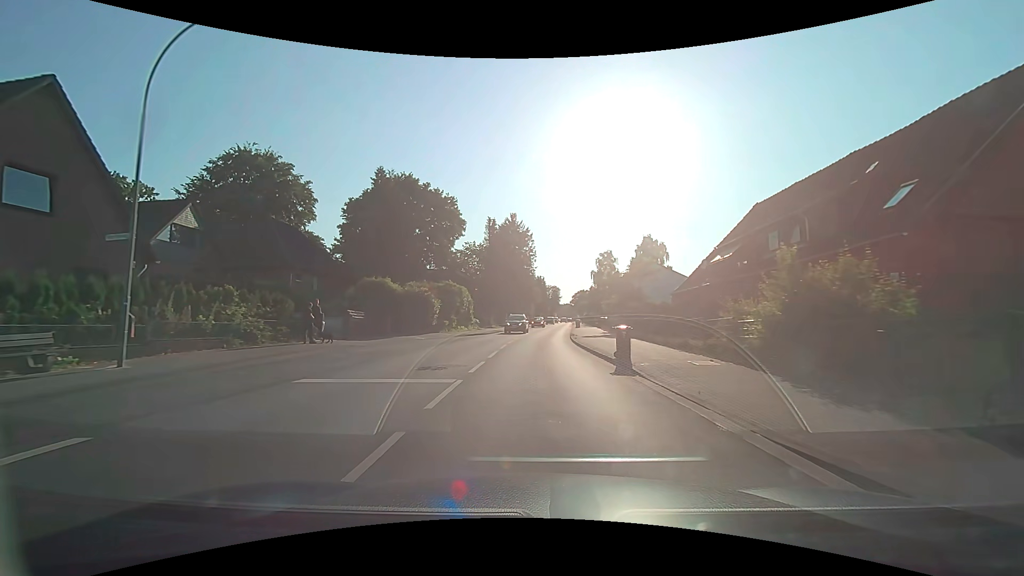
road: secondary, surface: asphalt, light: Day
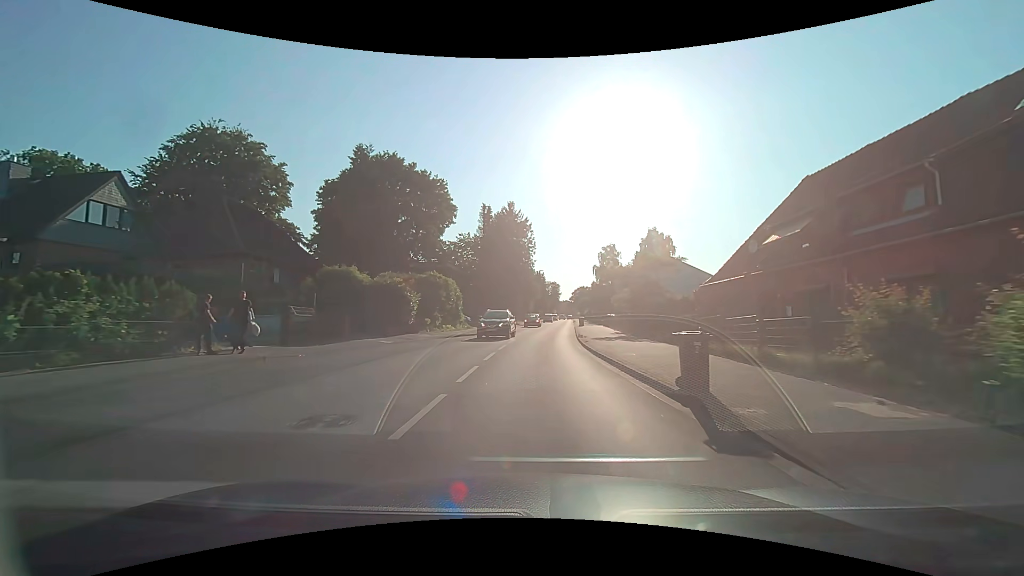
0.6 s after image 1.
(0.0, +6.5) m; 0°
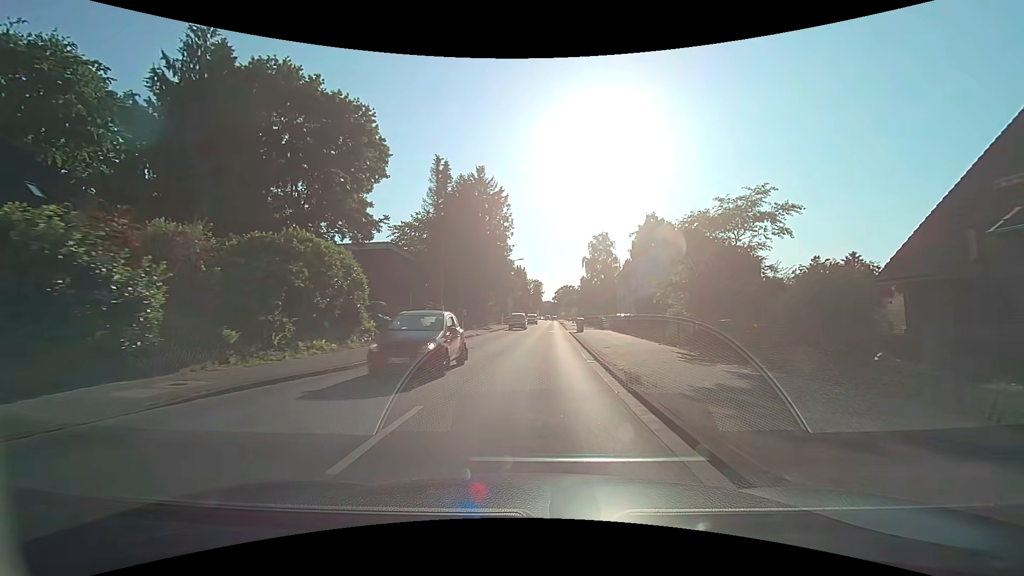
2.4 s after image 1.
(+0.3, +19.0) m; +2°
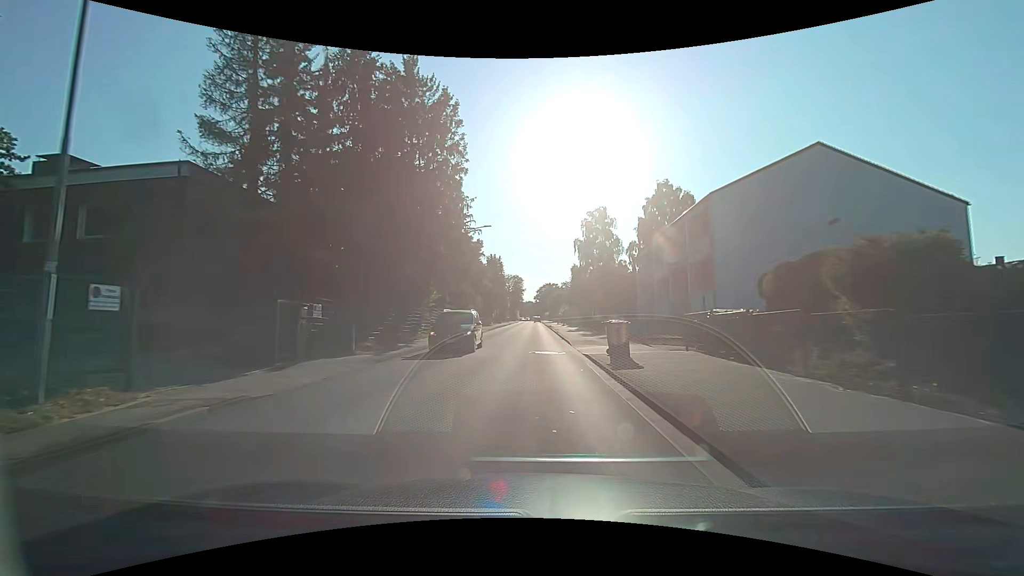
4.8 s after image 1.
(+0.7, +25.5) m; +3°
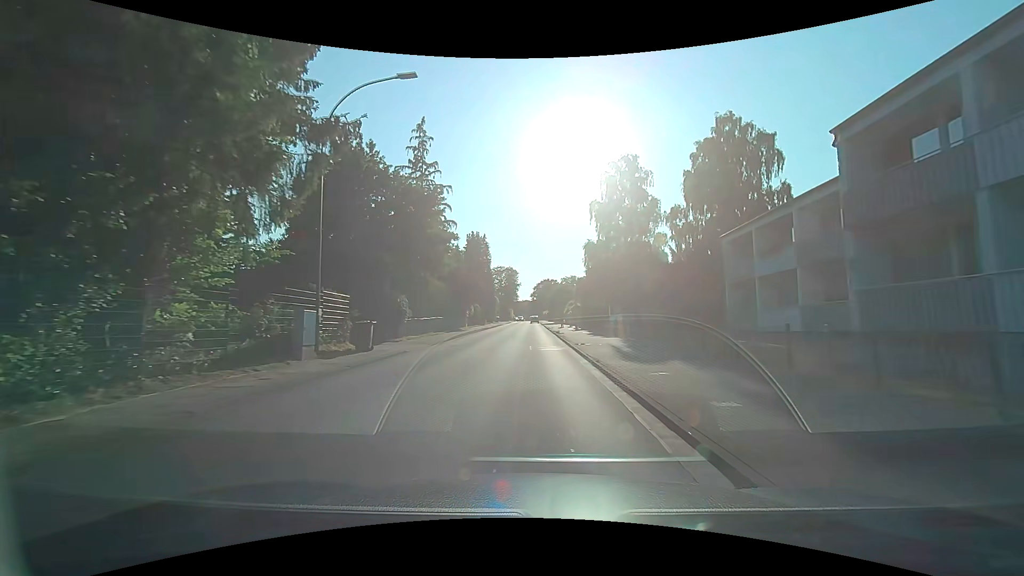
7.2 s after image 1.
(0.0, +26.7) m; 0°
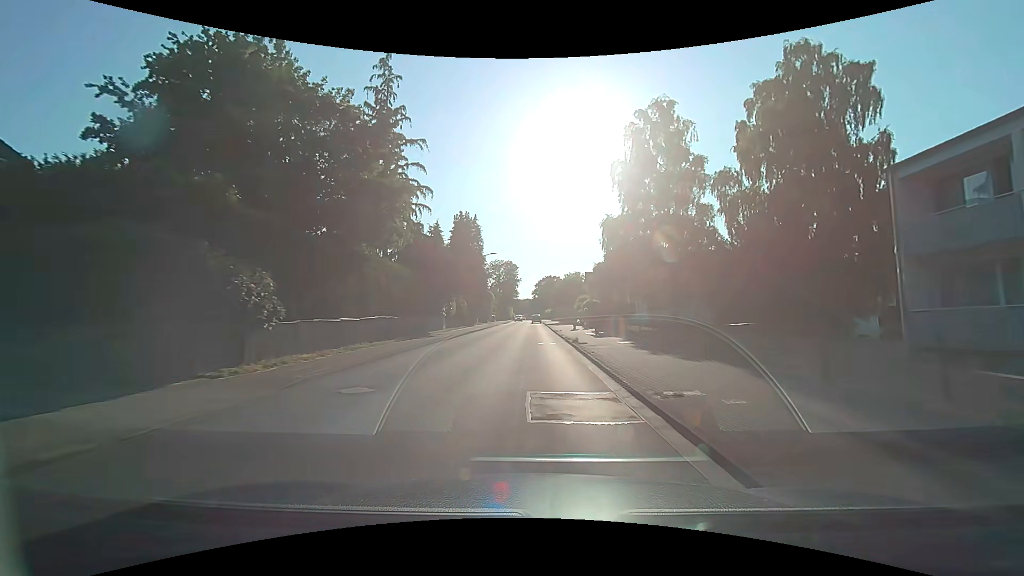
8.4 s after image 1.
(-0.1, +13.9) m; 0°
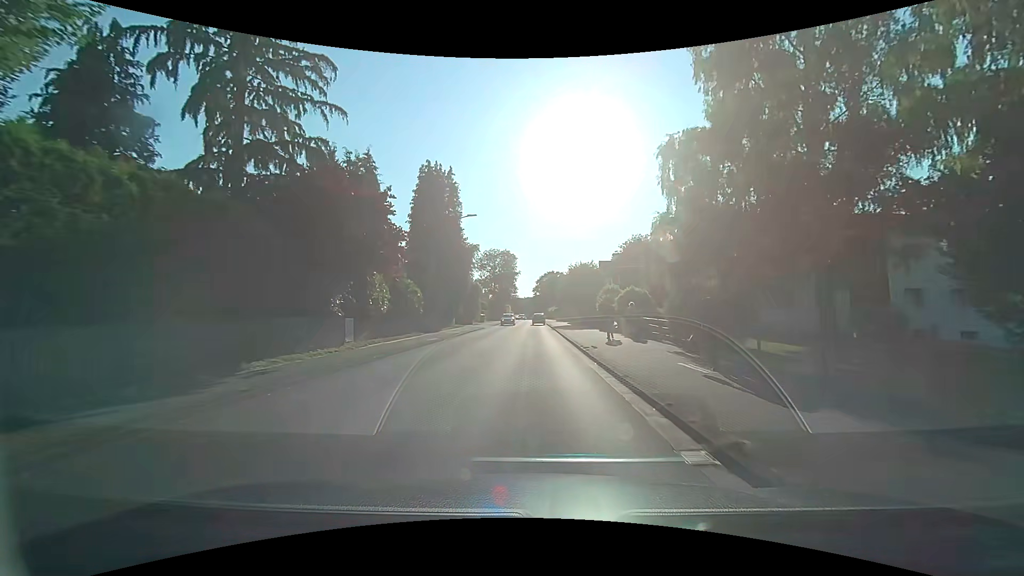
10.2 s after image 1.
(-0.2, +20.0) m; -1°
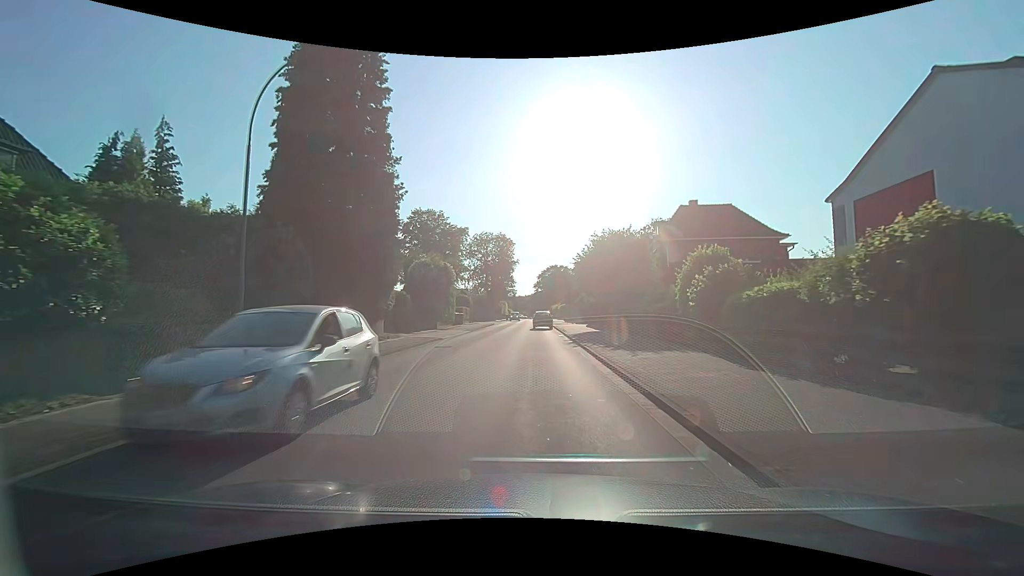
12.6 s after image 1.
(0.0, +21.5) m; +1°
(0, +10) (0, +20) (0, +30) (-2, +40) (-3, +50) (-2, +60) (-1, +70) (-1, +80) (-1, +90) (-1, +100) m
